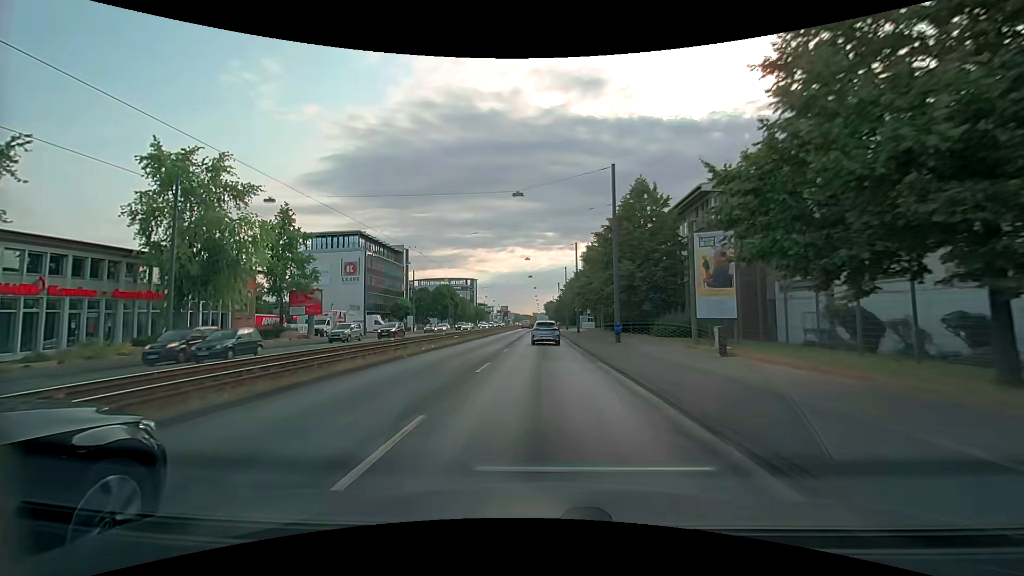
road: primary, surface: asphalt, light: Day
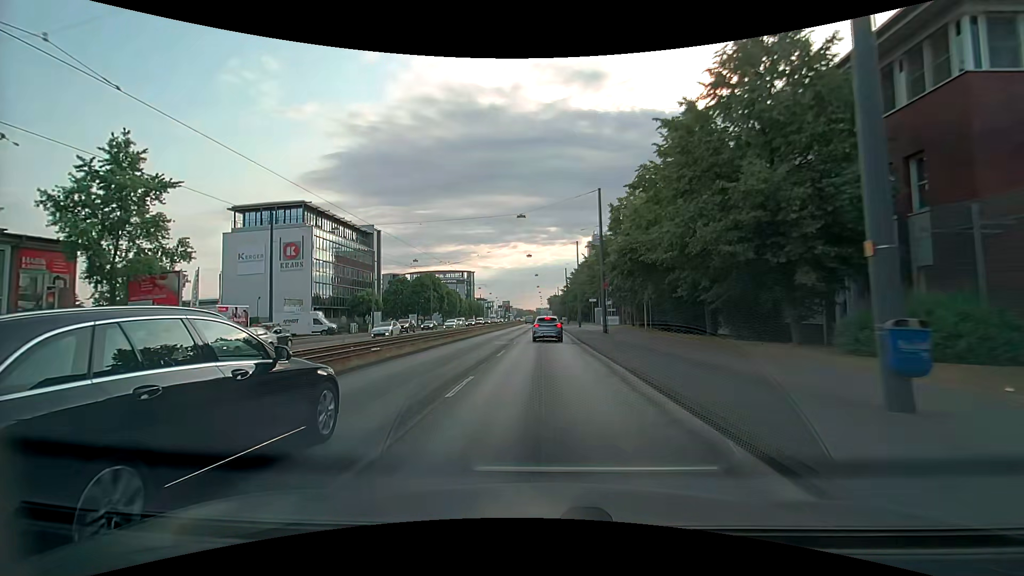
(+0.1, +22.4) m; 0°
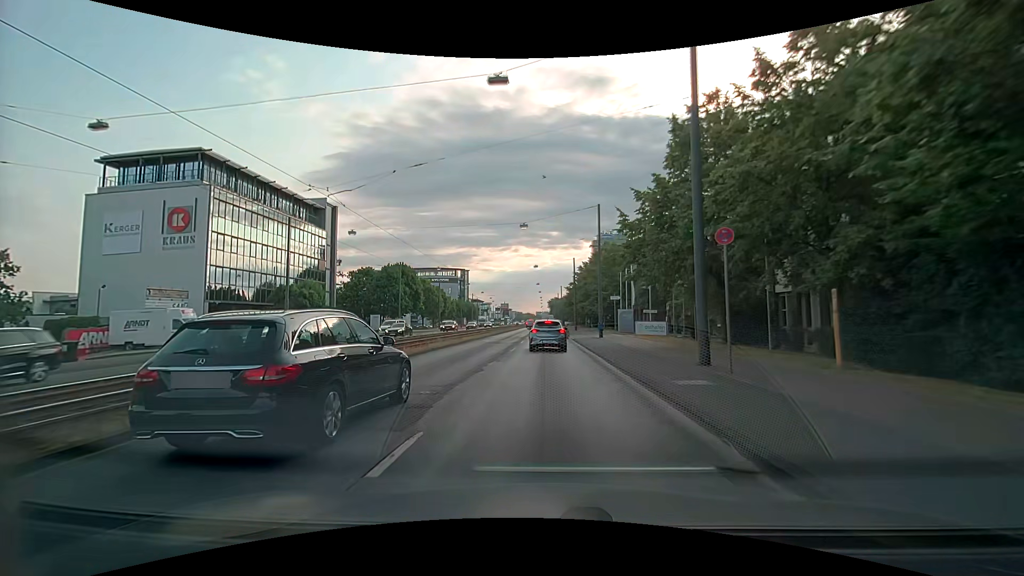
(-0.3, +22.0) m; 0°
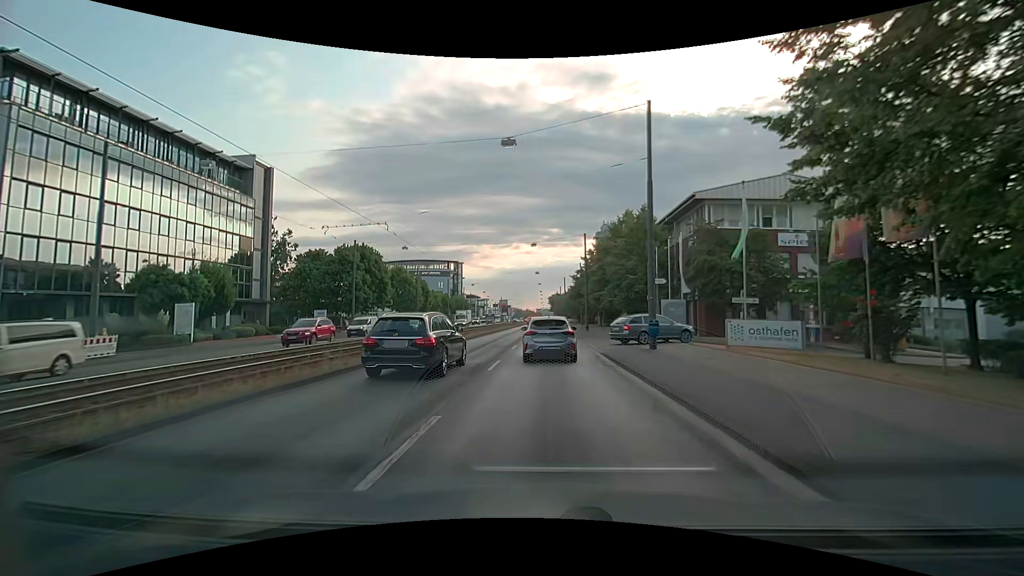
(-0.2, +18.1) m; 0°
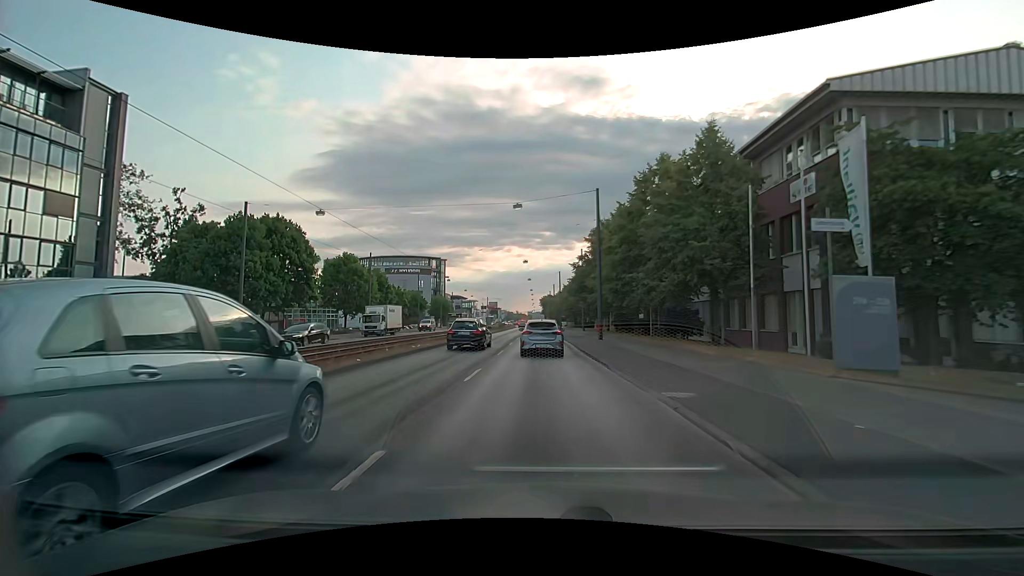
(0.0, +19.9) m; +1°
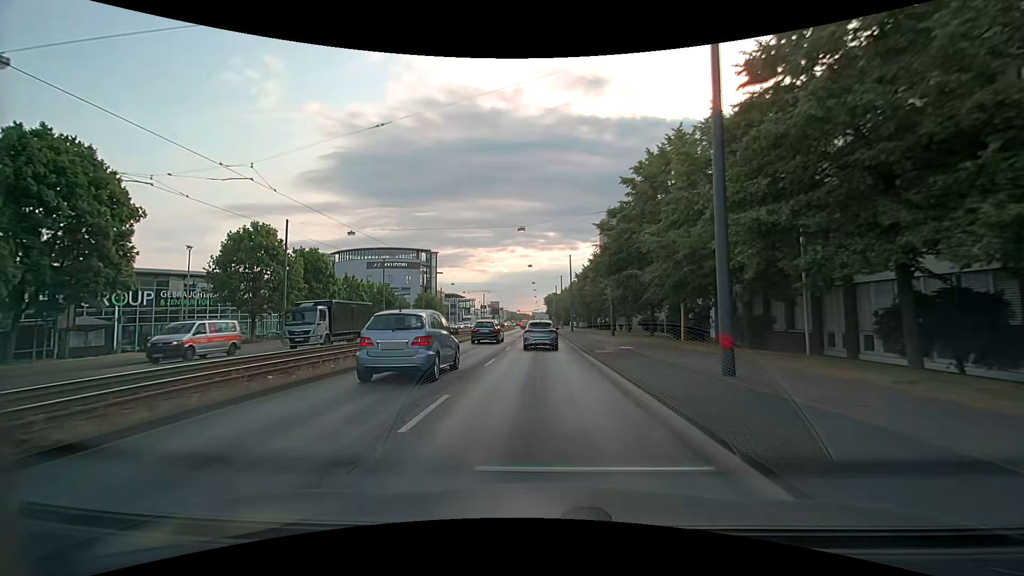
(-0.3, +23.2) m; -1°
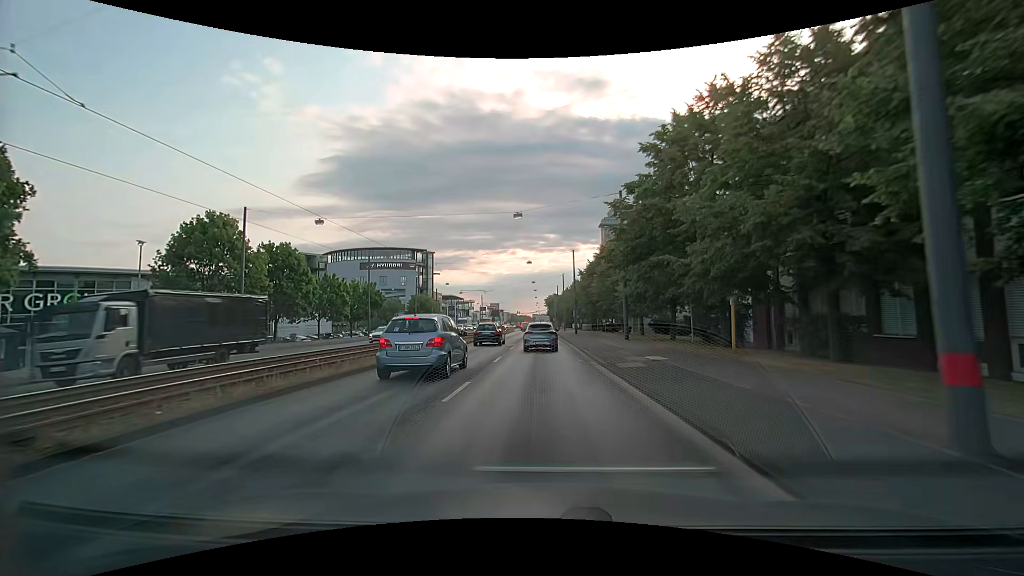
(0.0, +6.4) m; 0°
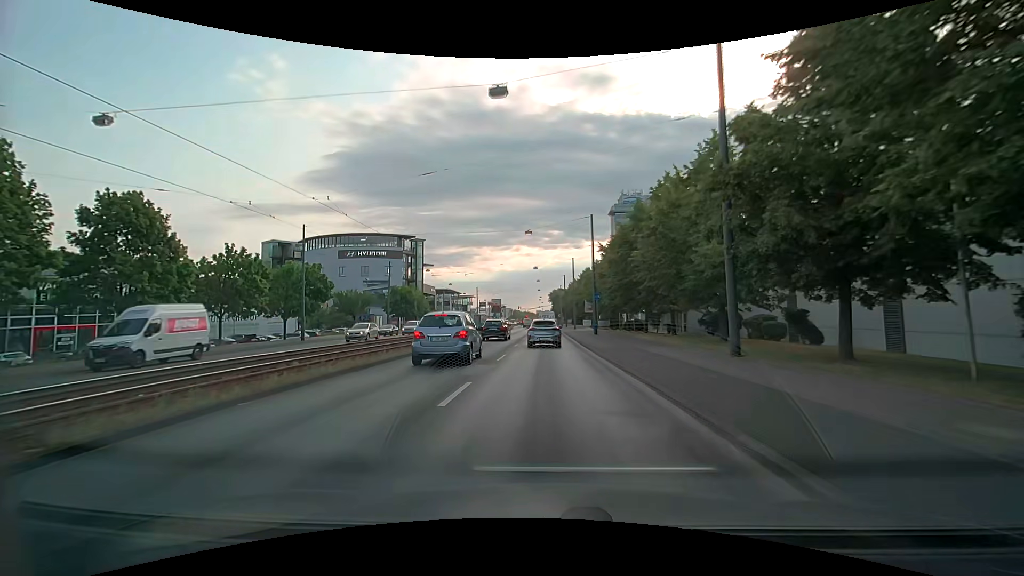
(-0.1, +19.0) m; -1°
(0, +10) (0, +20) (0, +30) (0, +40) (0, +50) (0, +60) (0, +70) (0, +80) (0, +90) (0, +100) m
